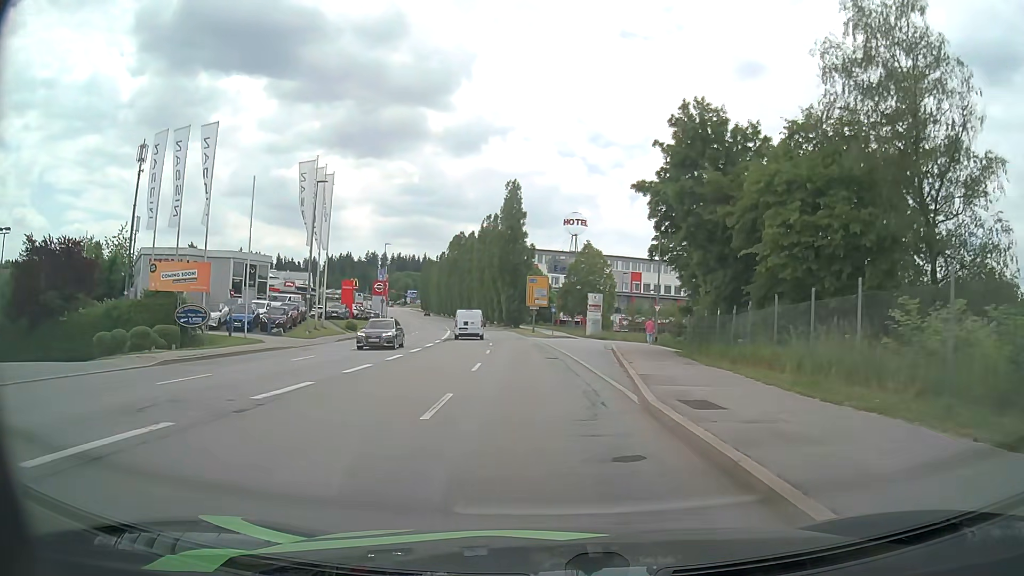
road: service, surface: asphalt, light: Day
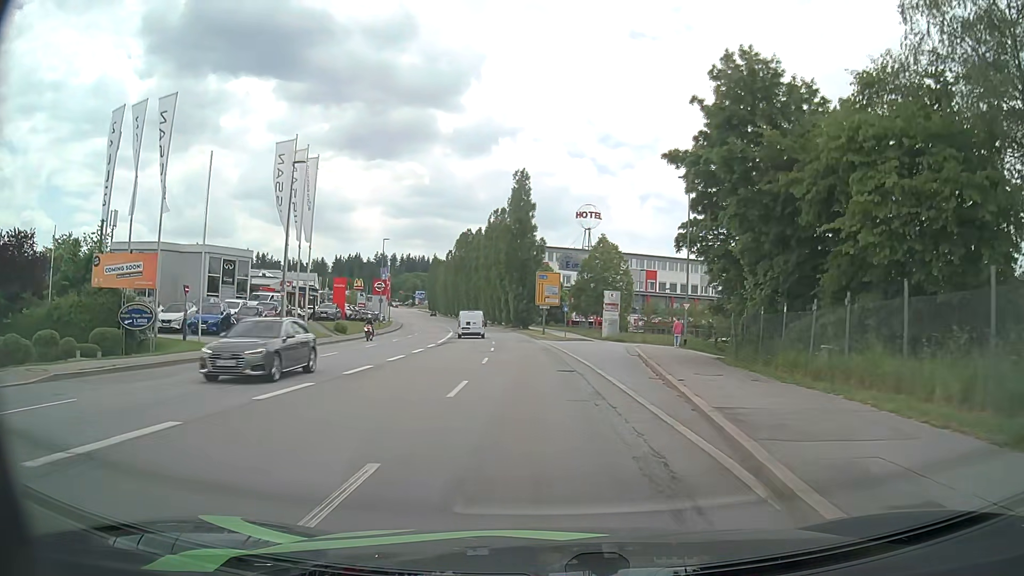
(-0.1, +6.3) m; -1°
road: tertiary
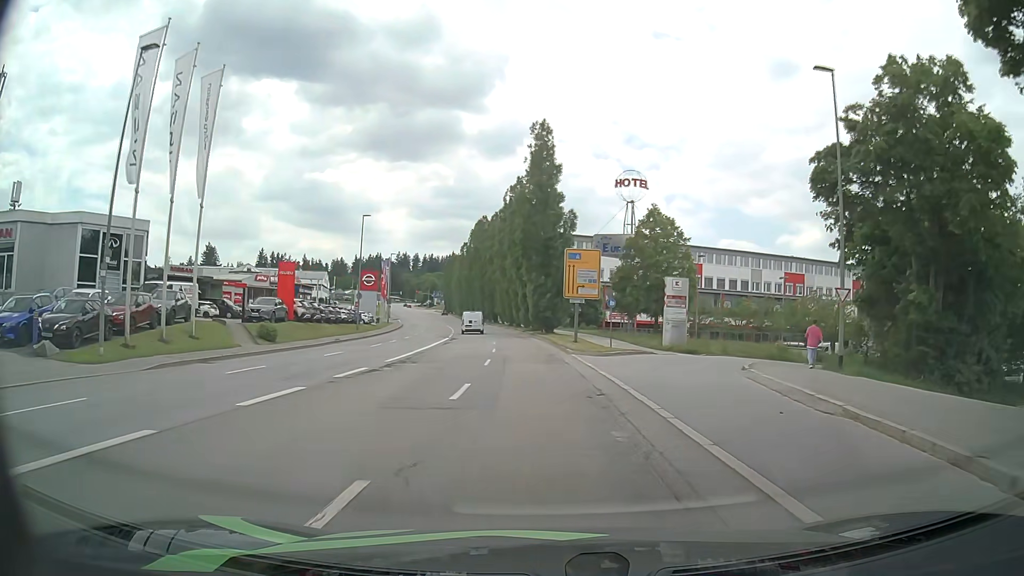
(-0.5, +19.1) m; -3°
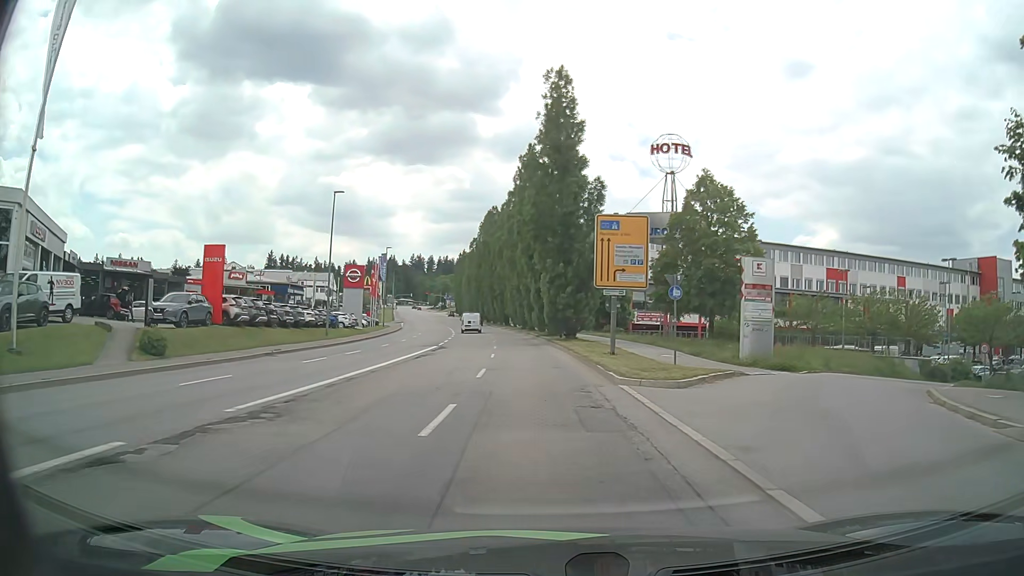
(-0.1, +12.8) m; -1°
